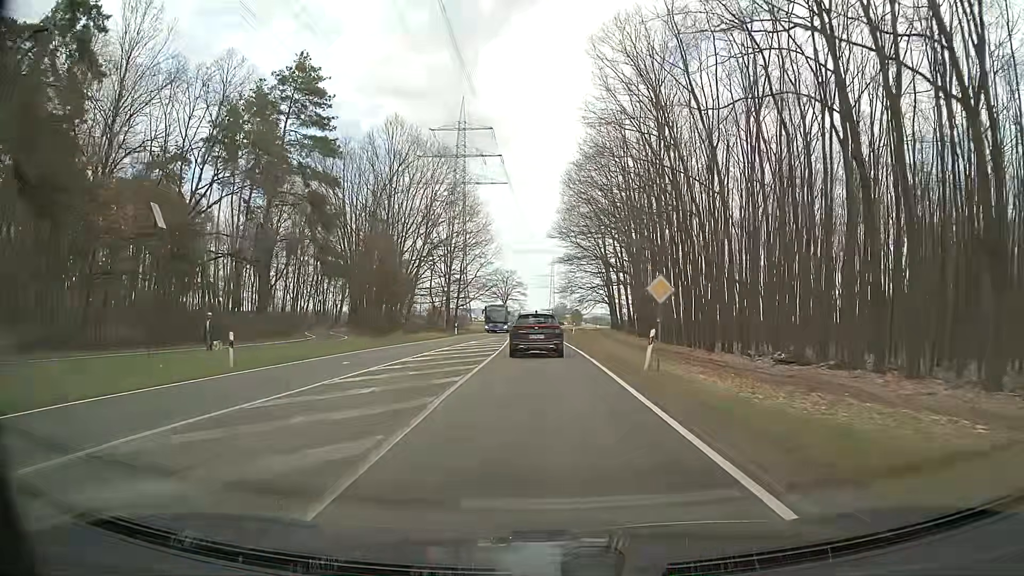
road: secondary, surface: asphalt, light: Day
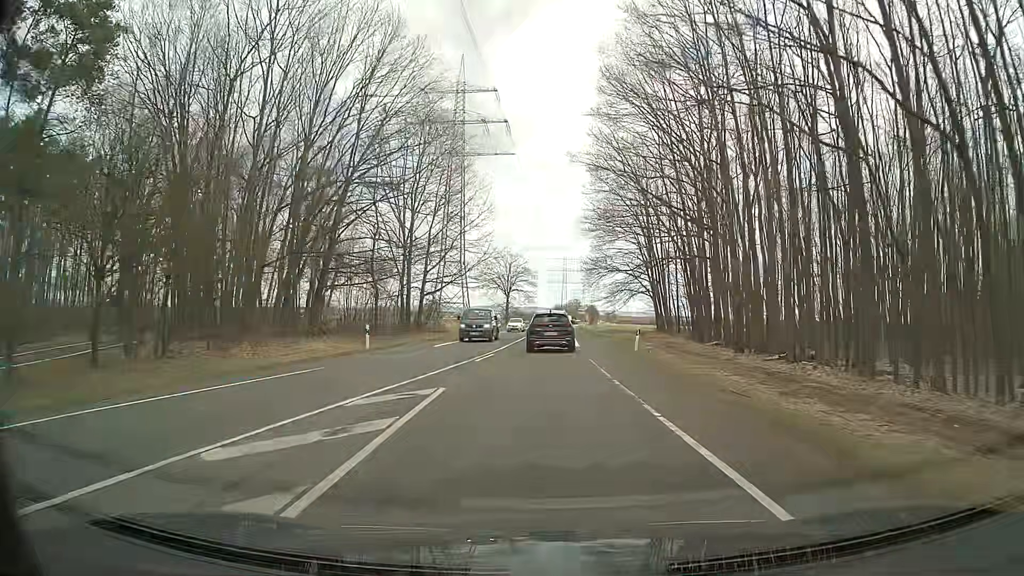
(-0.3, +39.0) m; -1°
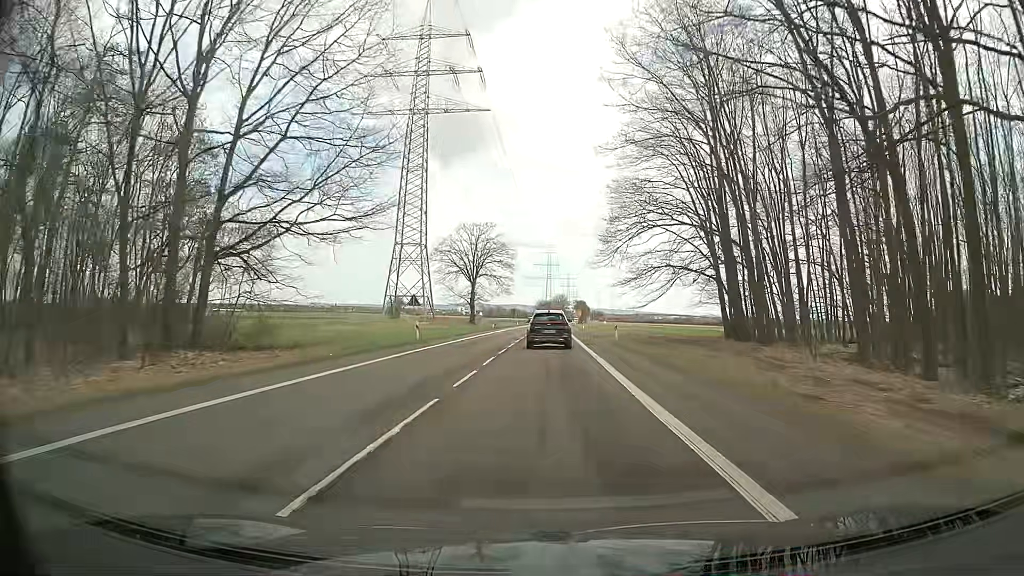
(+0.3, +41.2) m; +1°
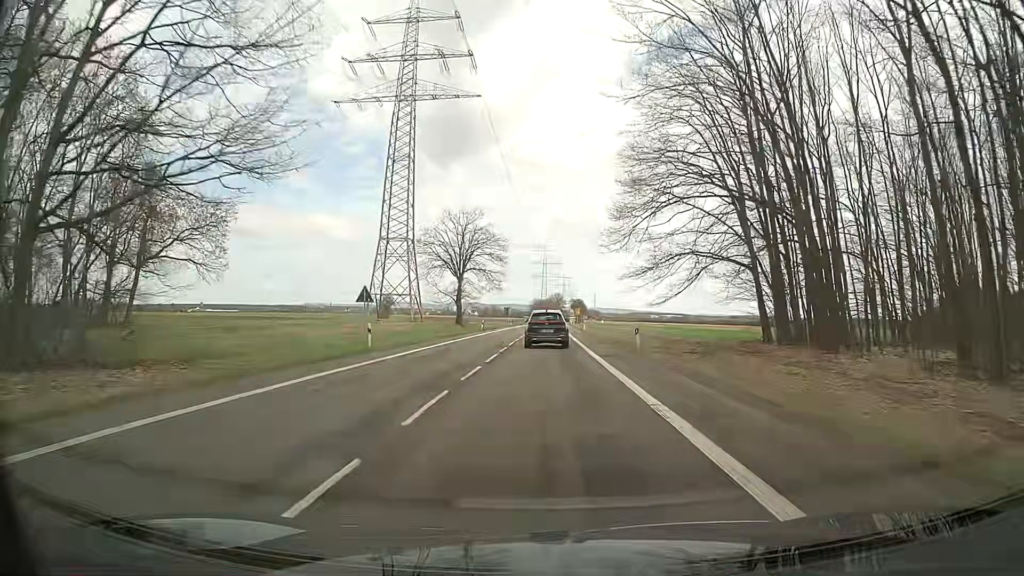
(0.0, +10.5) m; 0°
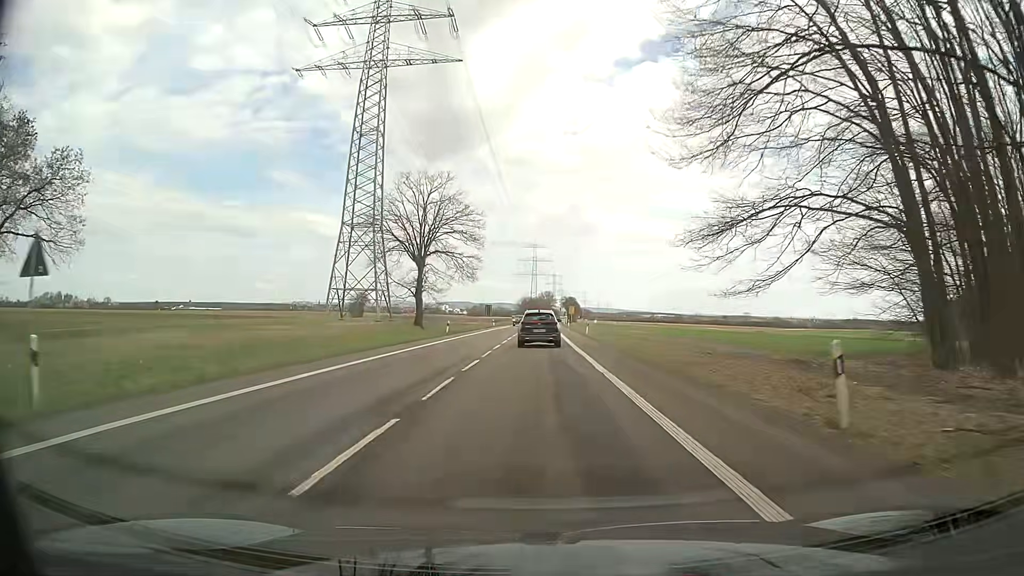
(+0.3, +21.1) m; +1°
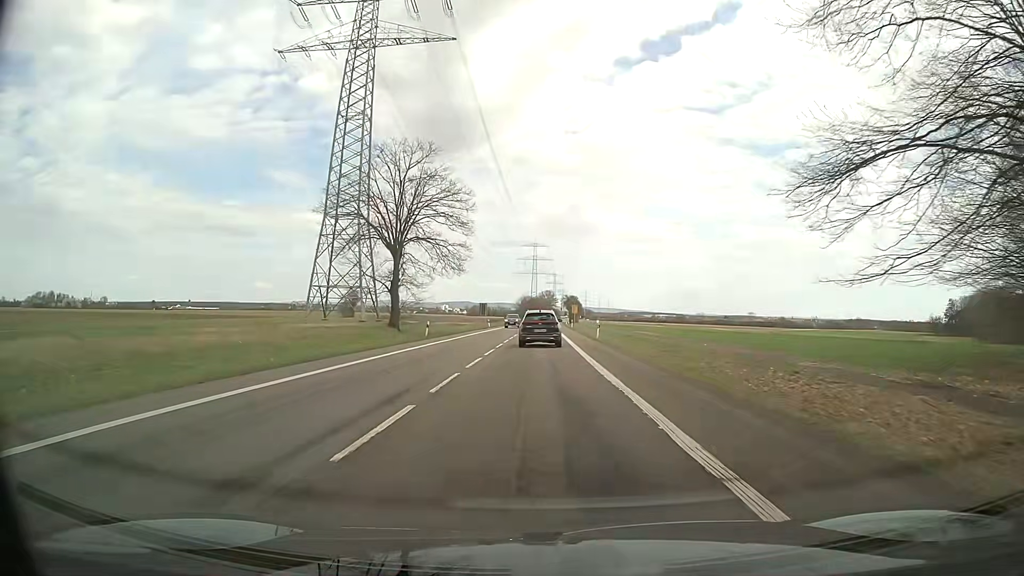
(0.0, +10.6) m; 0°
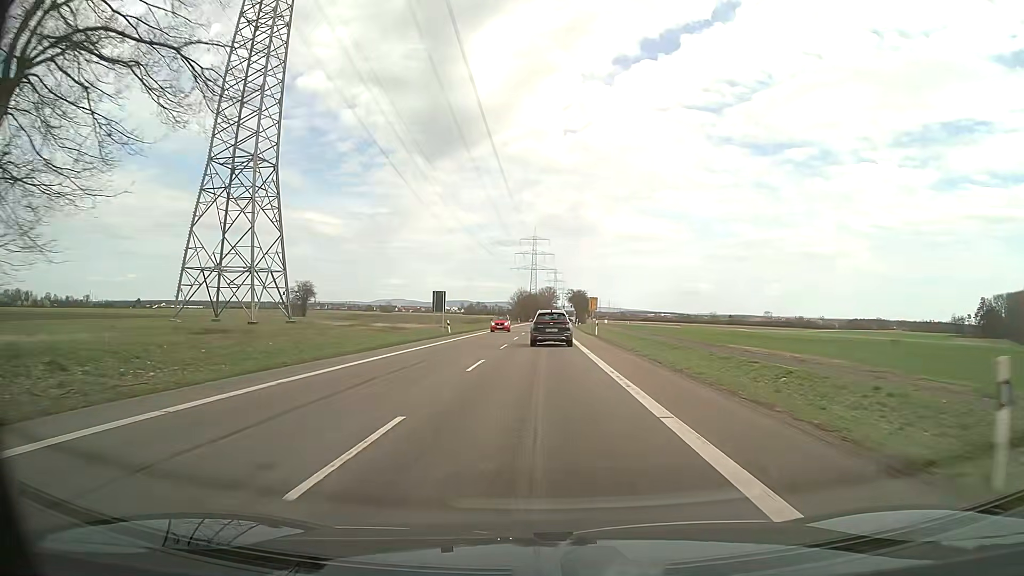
(+0.1, +42.6) m; 0°
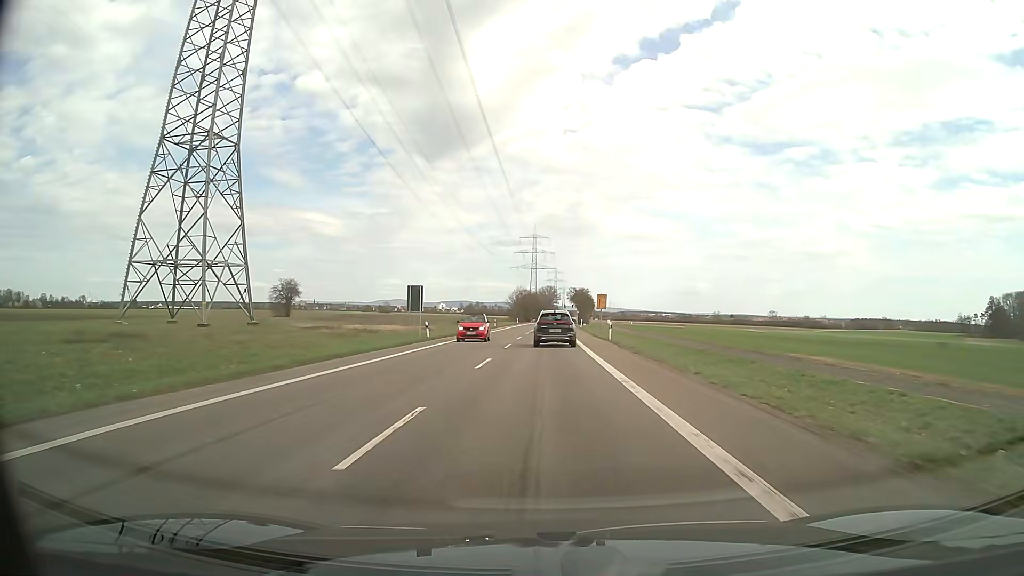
(0.0, +10.7) m; 0°
(0, +10) (0, +20) (0, +30) (0, +40) (+1, +50) (+1, +60) (+1, +70) (+1, +80) (+1, +90) (+2, +100) m
